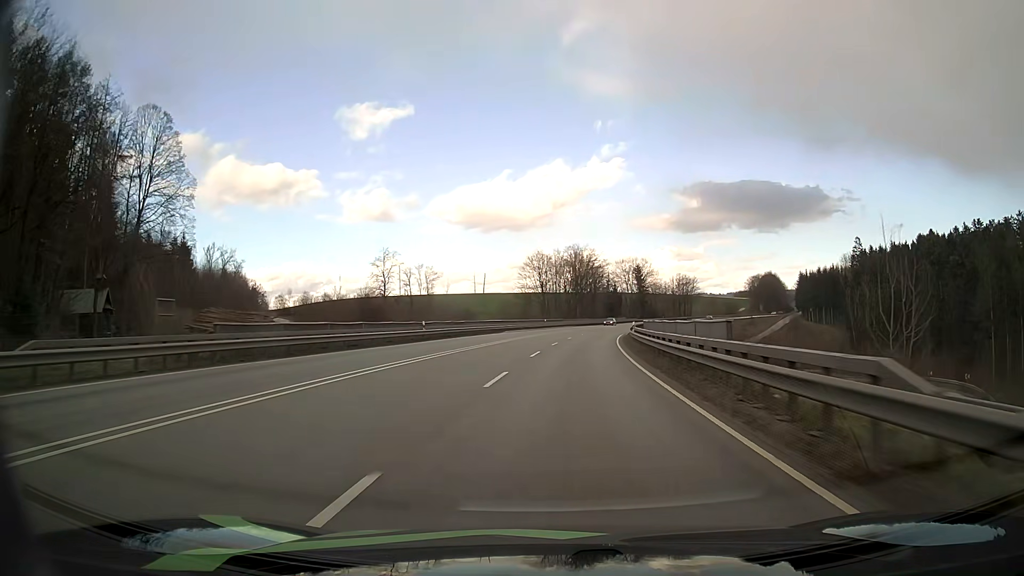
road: primary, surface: asphalt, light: Day
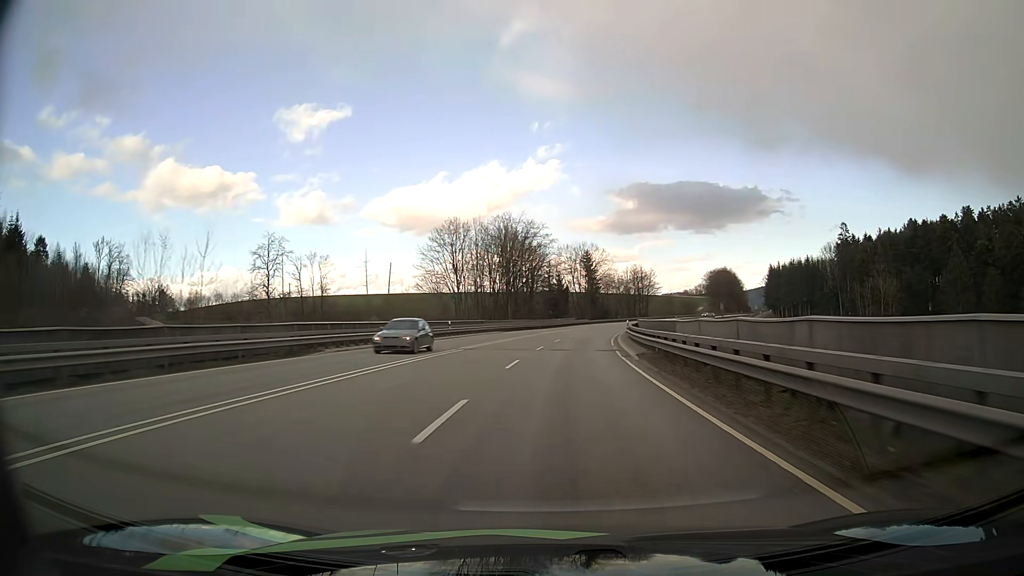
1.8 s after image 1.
(+2.1, +42.1) m; +6°
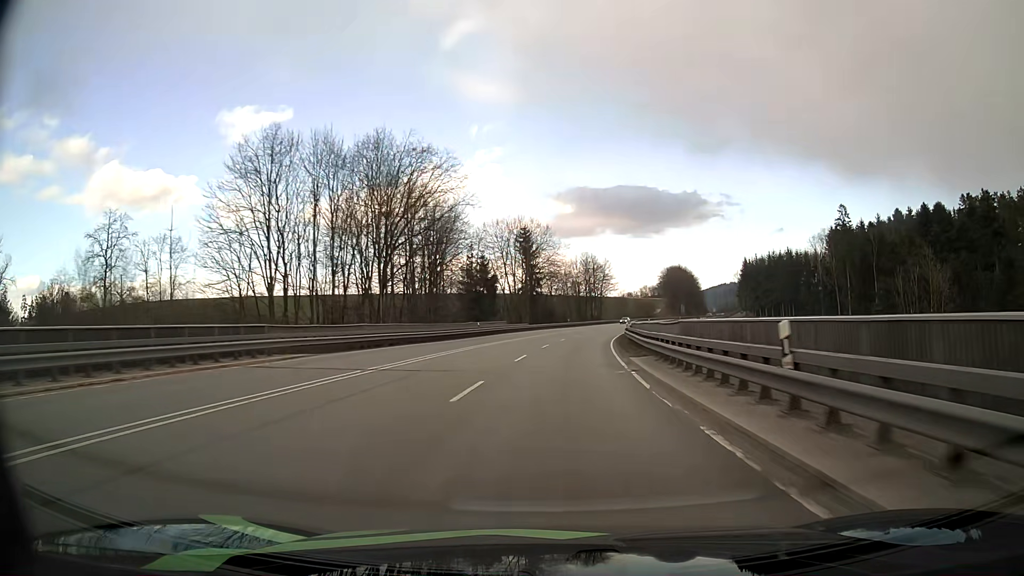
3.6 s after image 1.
(+2.1, +43.5) m; +5°
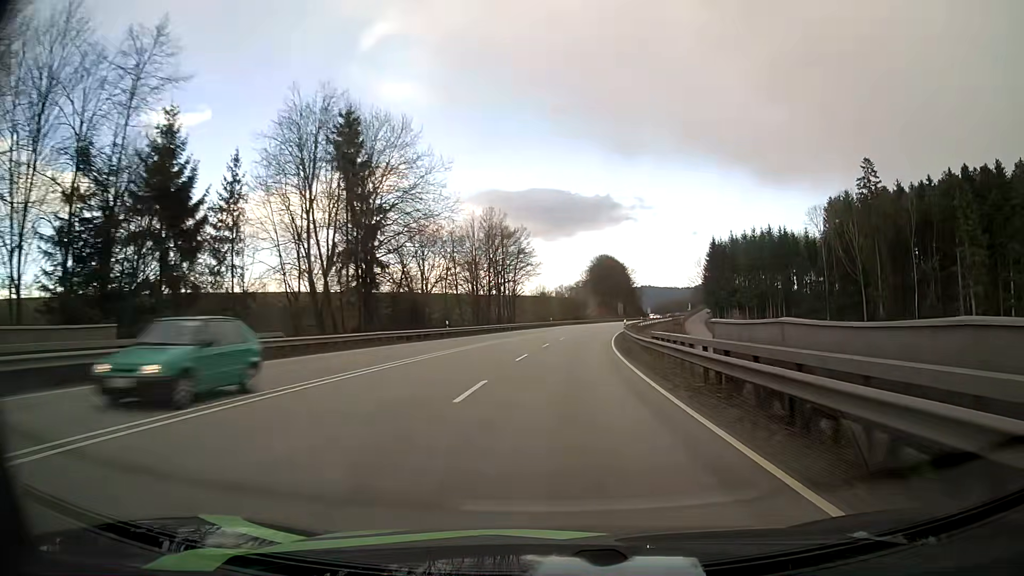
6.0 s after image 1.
(+4.0, +60.1) m; +8°
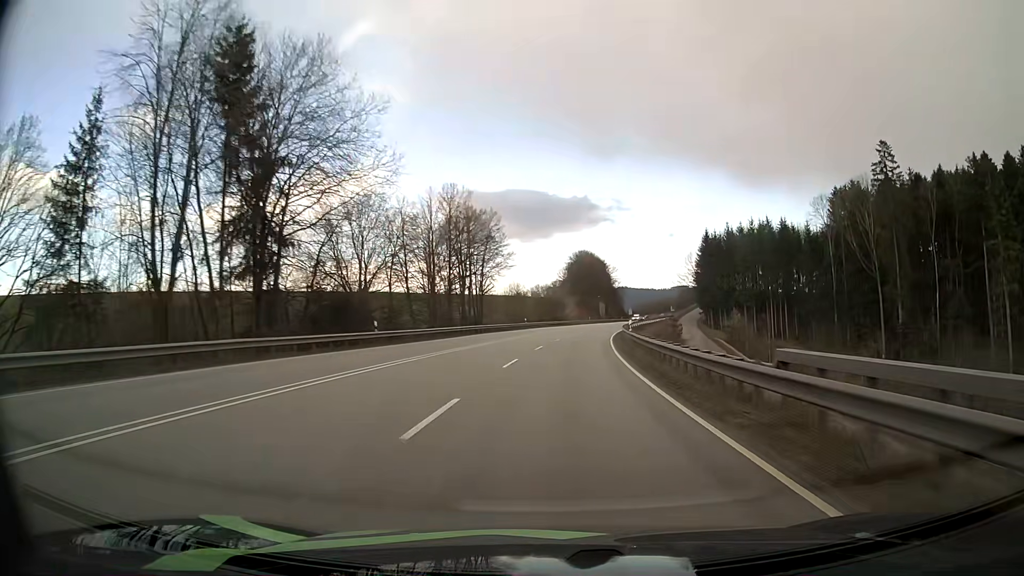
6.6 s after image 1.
(+0.3, +15.4) m; +2°
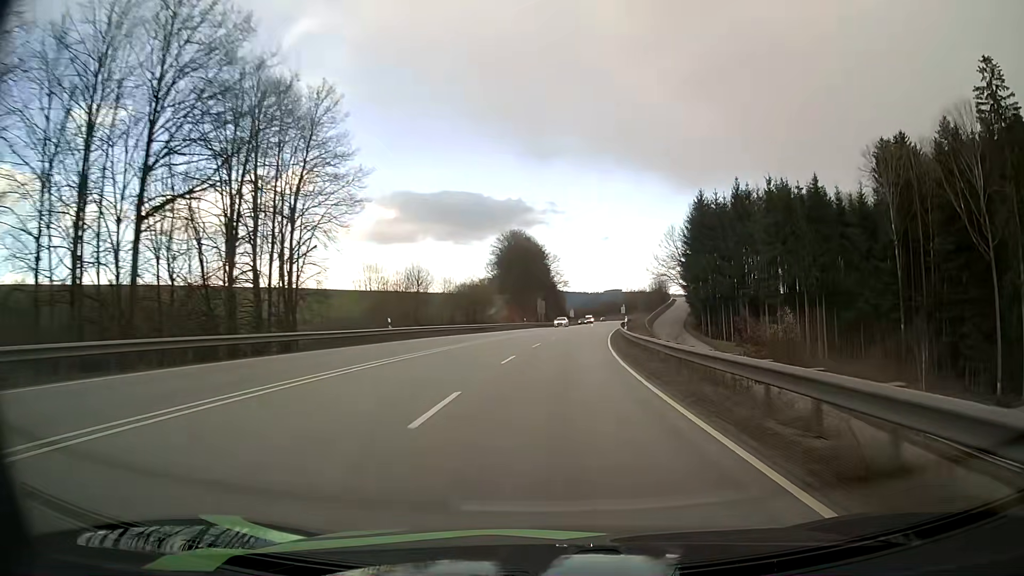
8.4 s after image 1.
(+2.4, +47.0) m; +6°
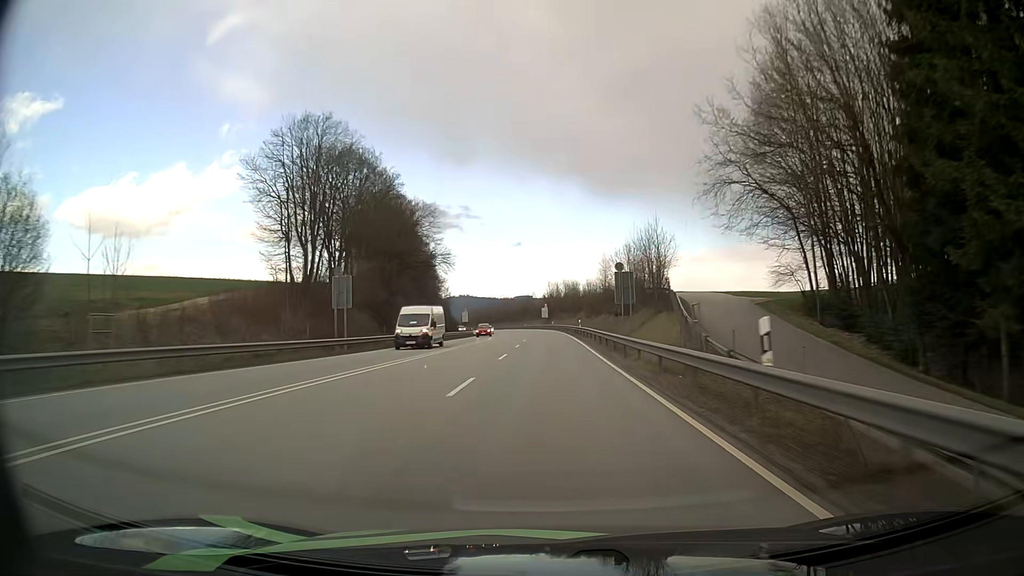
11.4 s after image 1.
(+6.4, +79.4) m; +8°
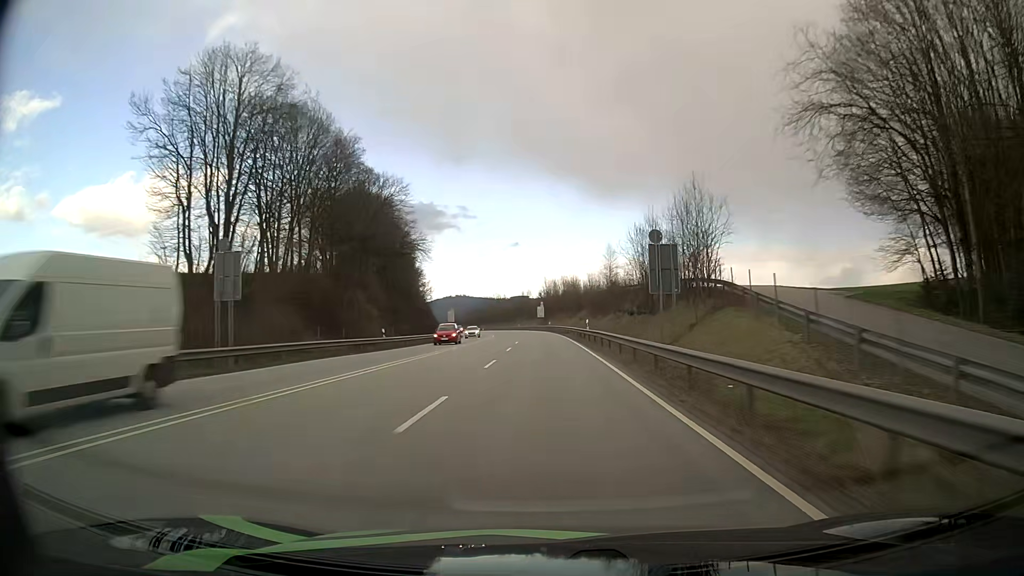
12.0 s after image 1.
(0.0, +15.9) m; 0°
(0, +10) (0, +20) (0, +30) (0, +40) (0, +50) (0, +60) (-1, +70) (-1, +80) (-2, +90) (-3, +100) m
